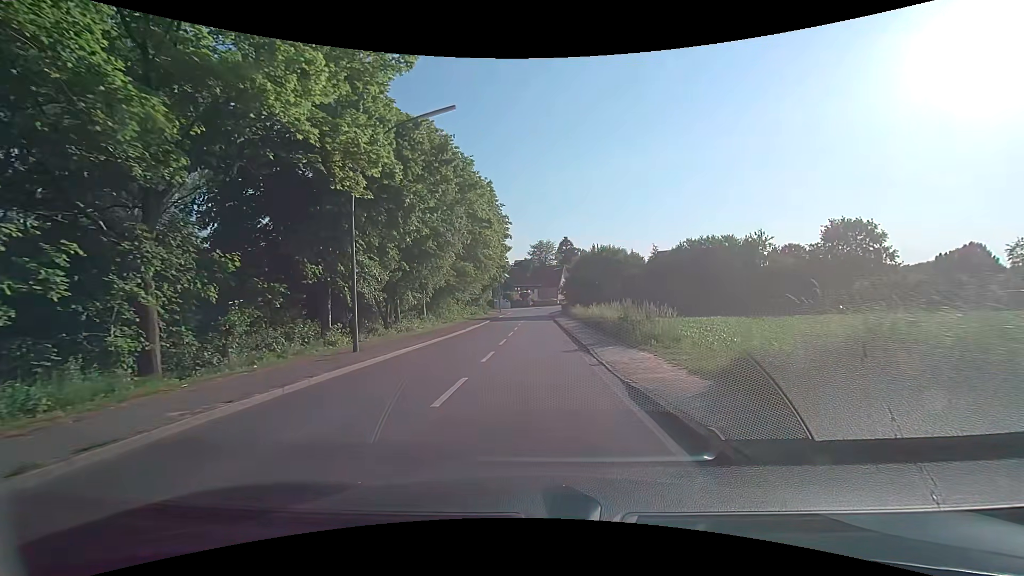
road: secondary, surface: asphalt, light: Day
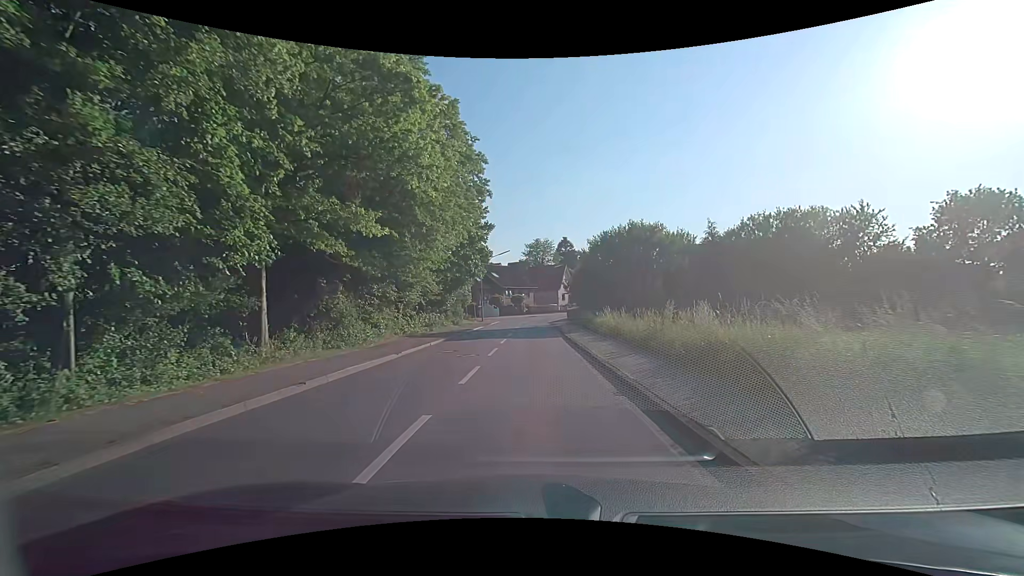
(+0.2, +21.4) m; 0°
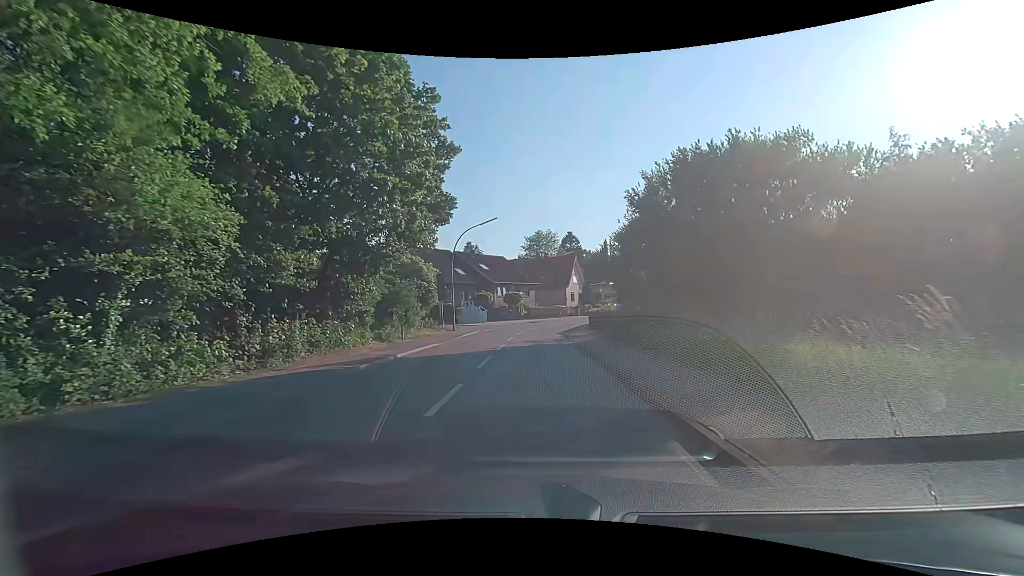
(+0.2, +21.1) m; +1°
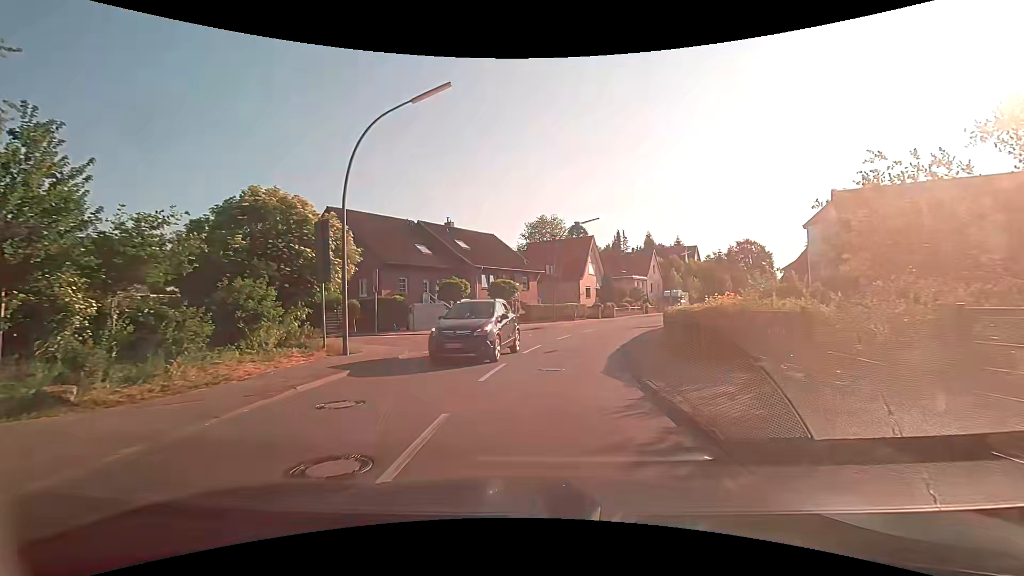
(-0.3, +21.0) m; -1°
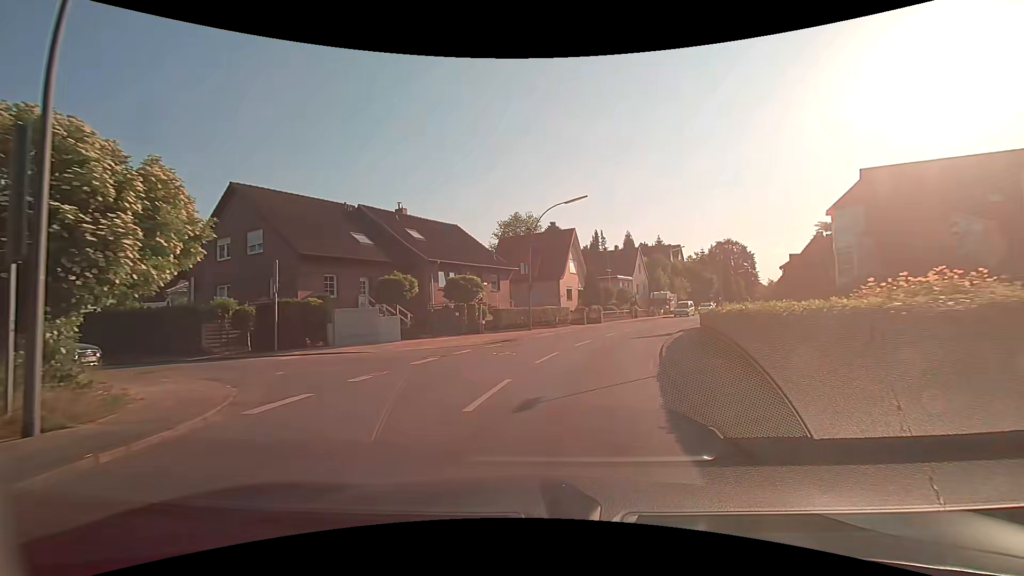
(+0.2, +8.8) m; +3°
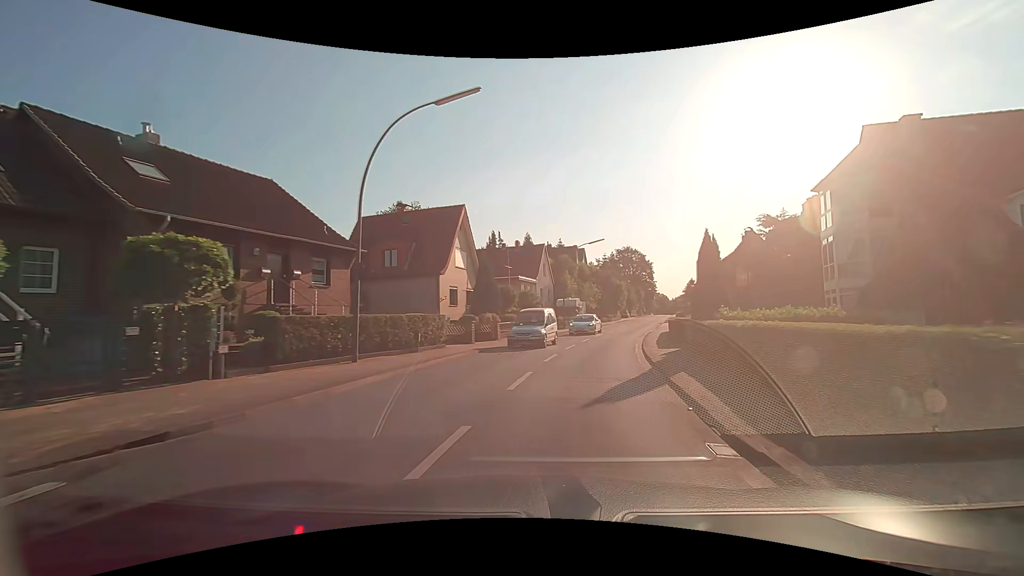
(+1.4, +15.6) m; +11°
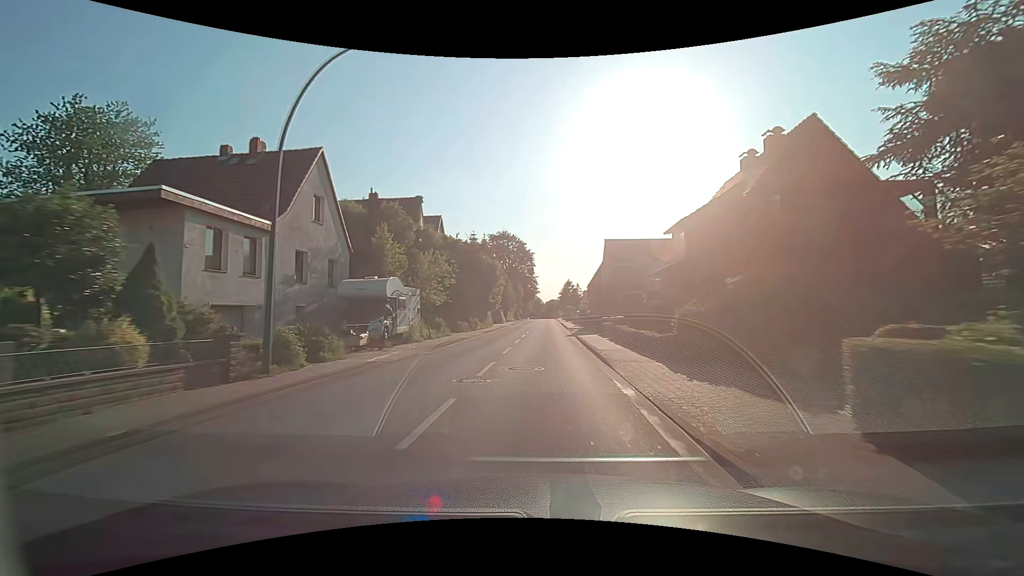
(+5.4, +33.7) m; +14°
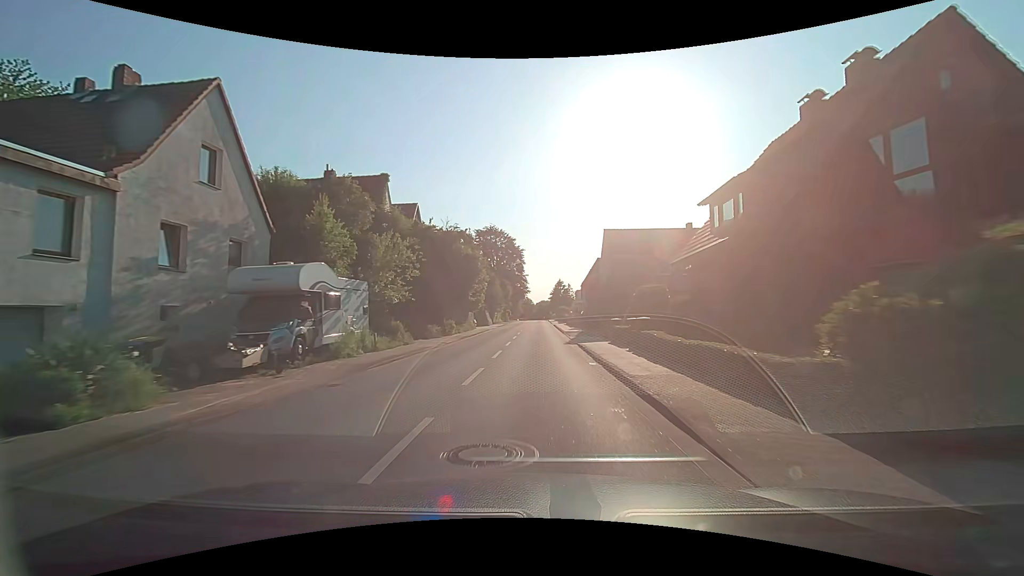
(+0.1, +7.5) m; +2°
(0, +10) (0, +20) (0, +30) (+1, +40) (+1, +50) (+1, +60) (+1, +70) (+1, +80) (+1, +90) (+1, +100) m
